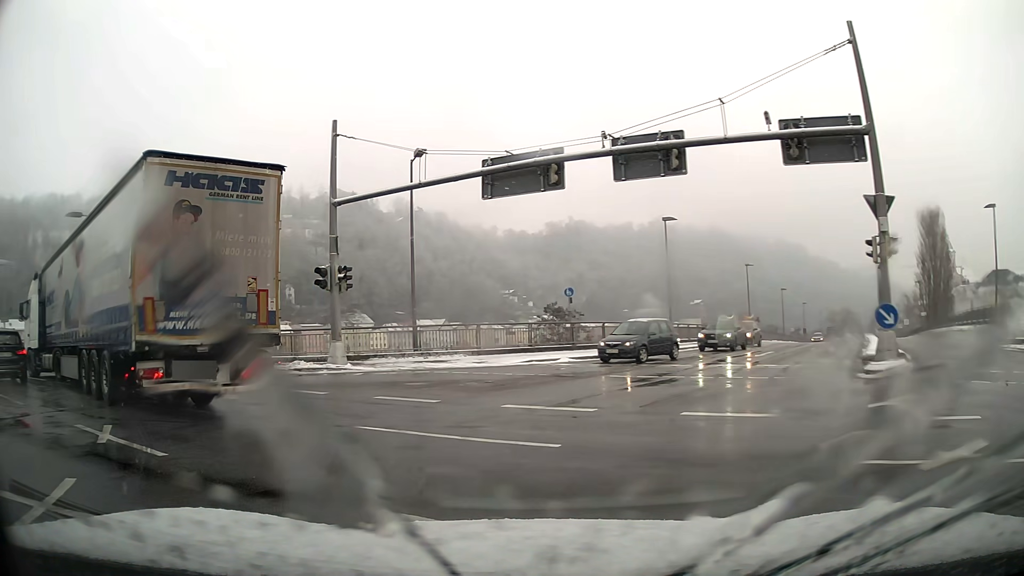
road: primary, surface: asphalt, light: Day
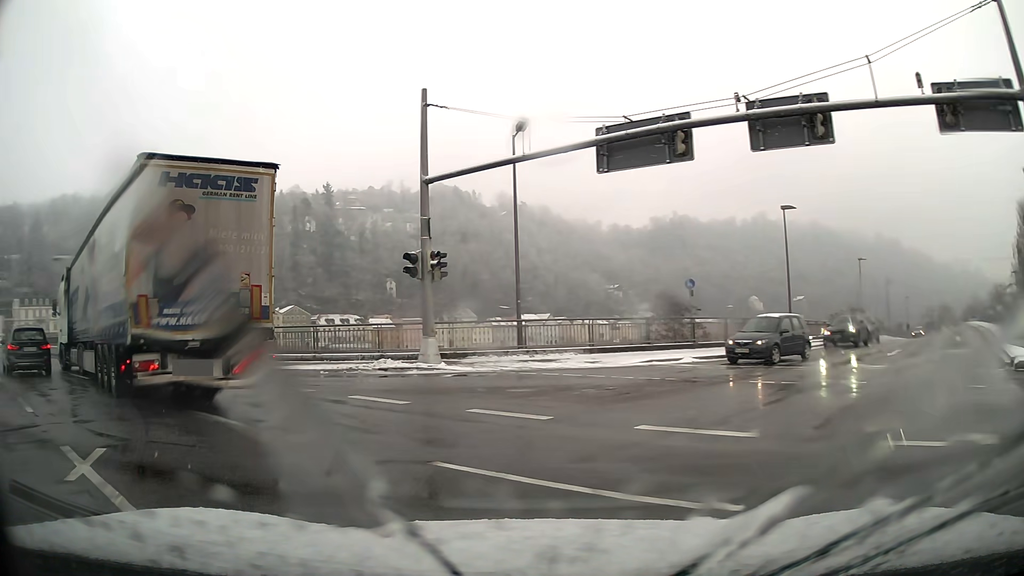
(-0.2, +2.8) m; -9°
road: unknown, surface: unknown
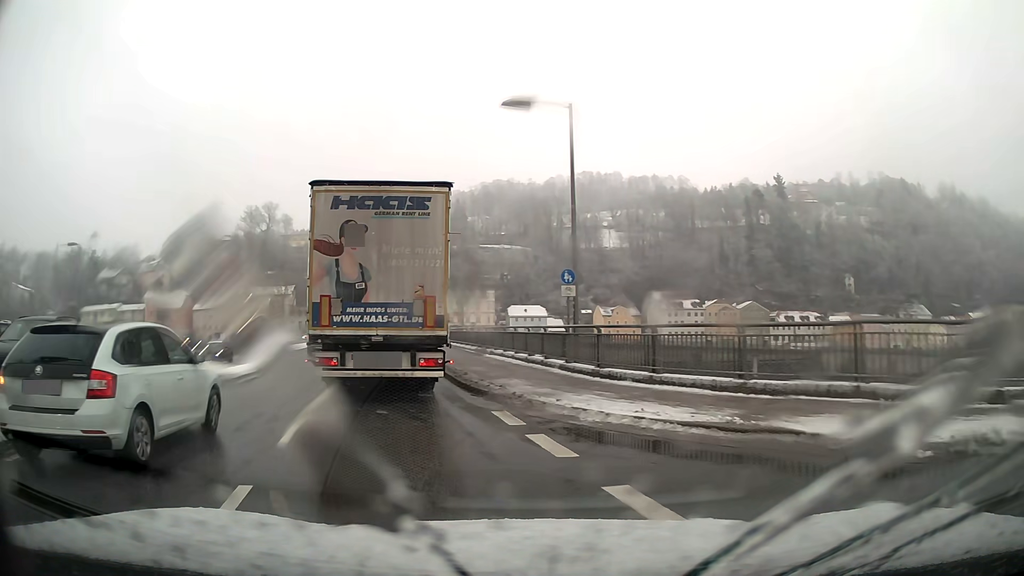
(-4.3, +11.9) m; -39°
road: primary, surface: asphalt
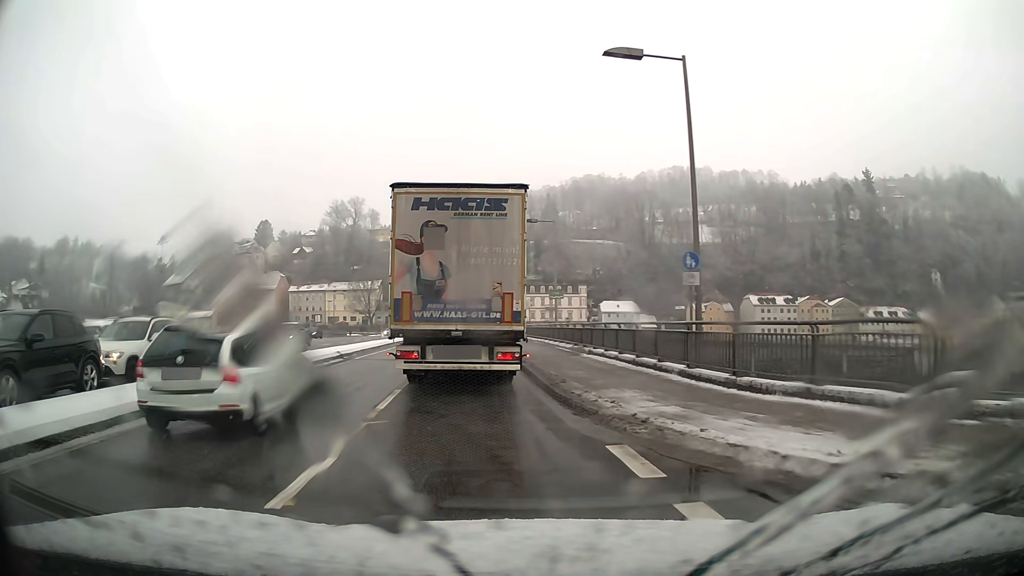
(-0.1, +3.5) m; -5°
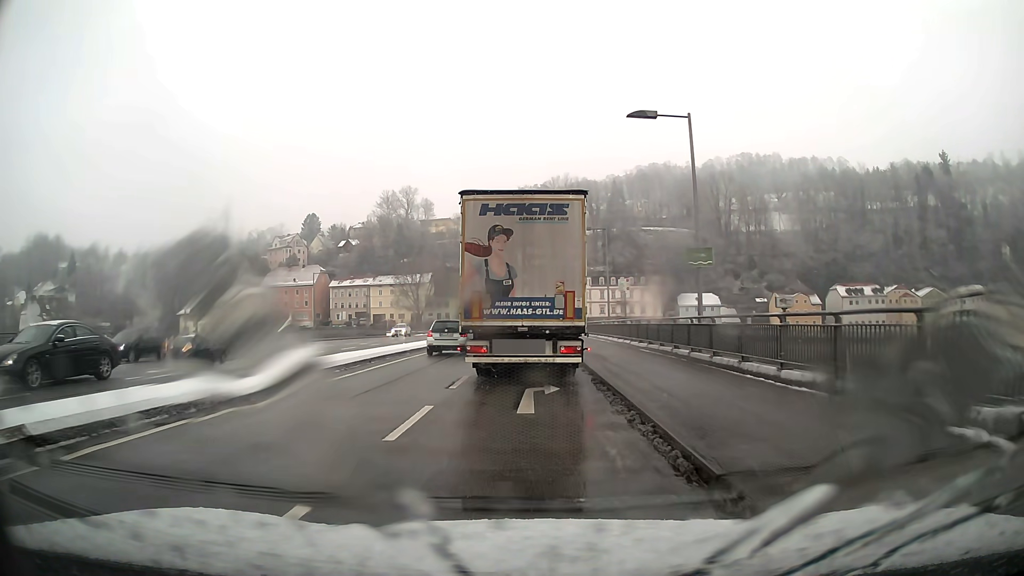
(-1.3, +21.0) m; -4°
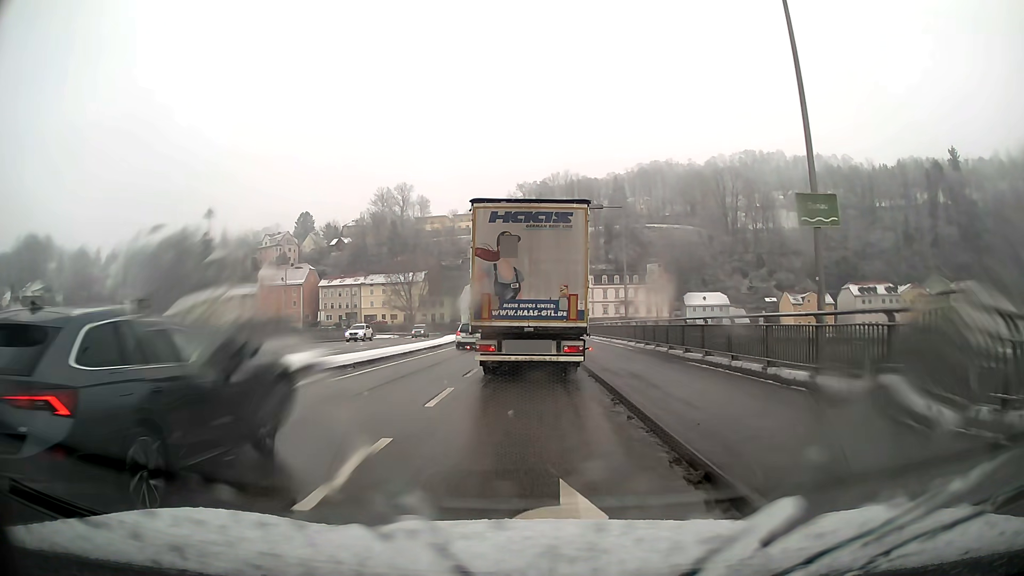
(0.0, +9.0) m; 0°
